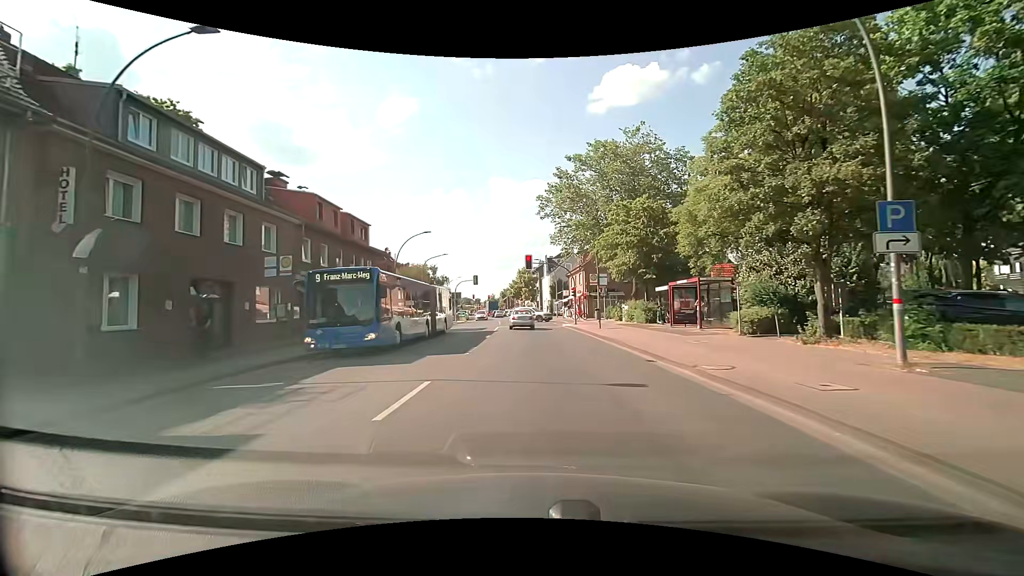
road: primary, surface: asphalt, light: Day
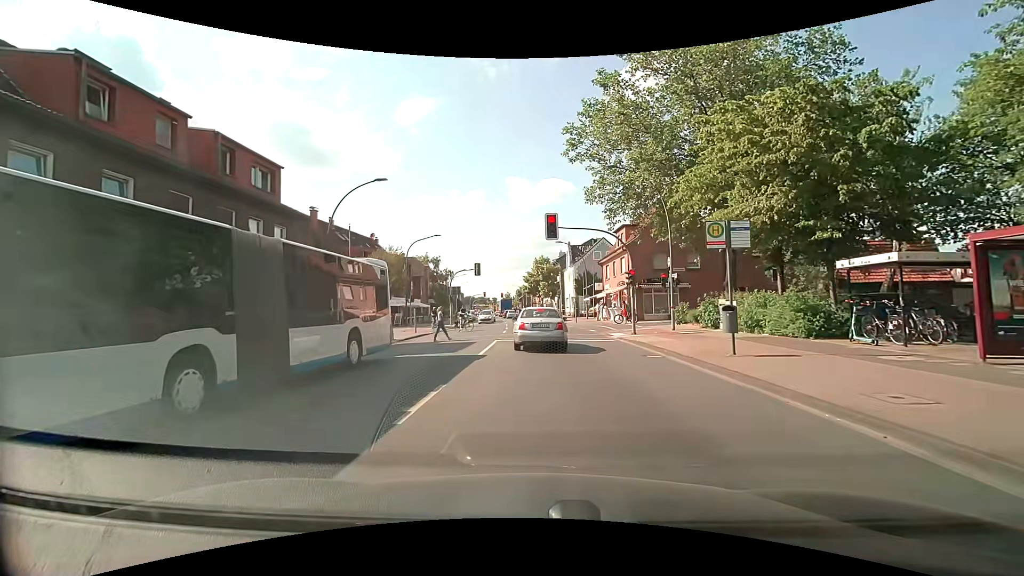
(-0.5, +17.9) m; -3°
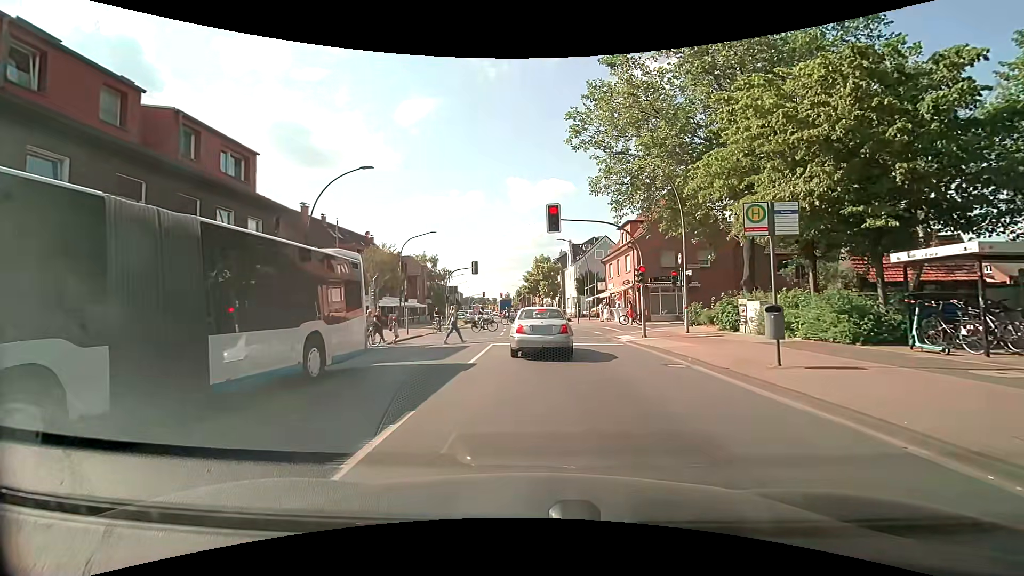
(0.0, +2.3) m; 0°
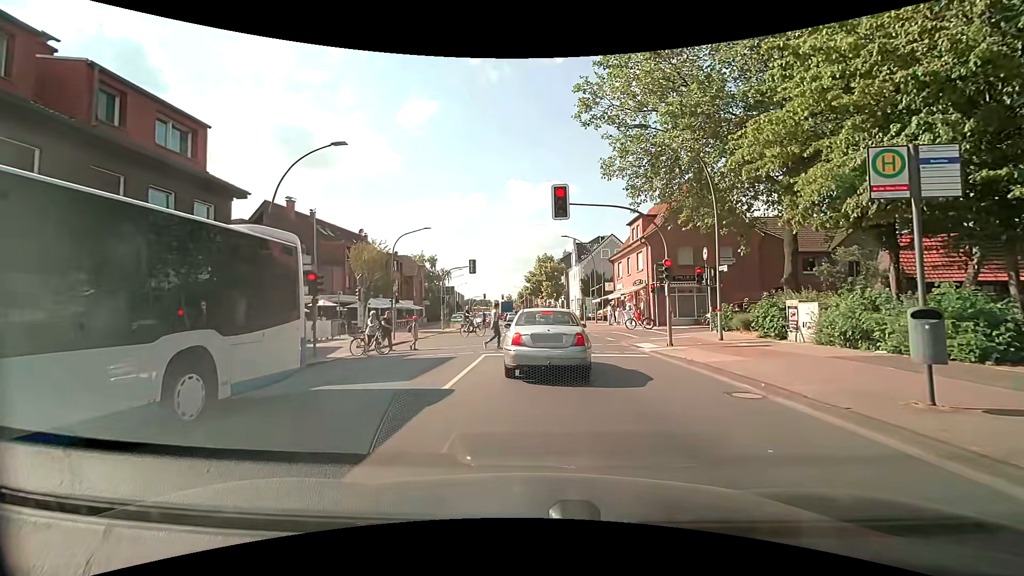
(0.0, +3.8) m; -1°
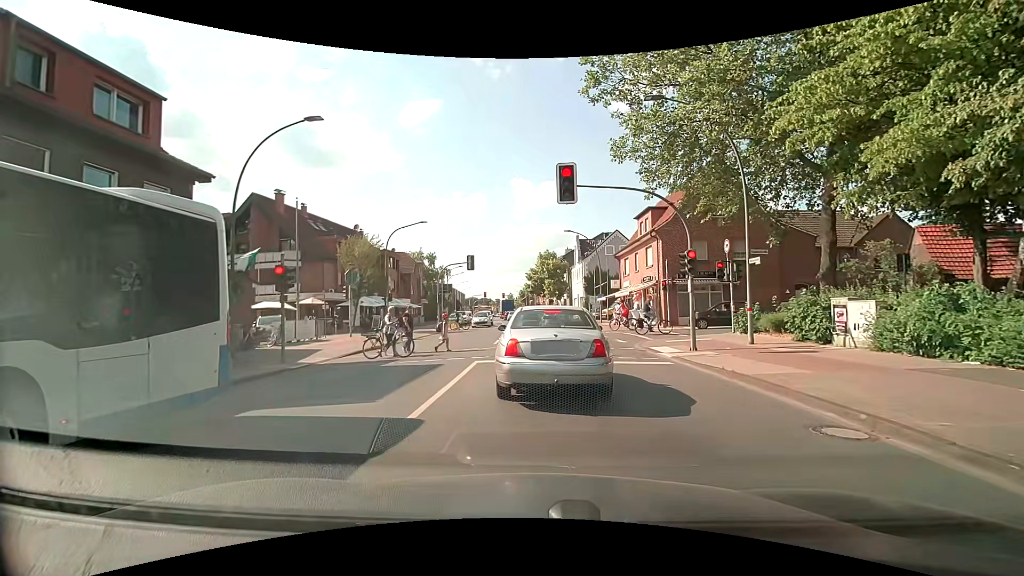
(0.0, +2.4) m; 0°
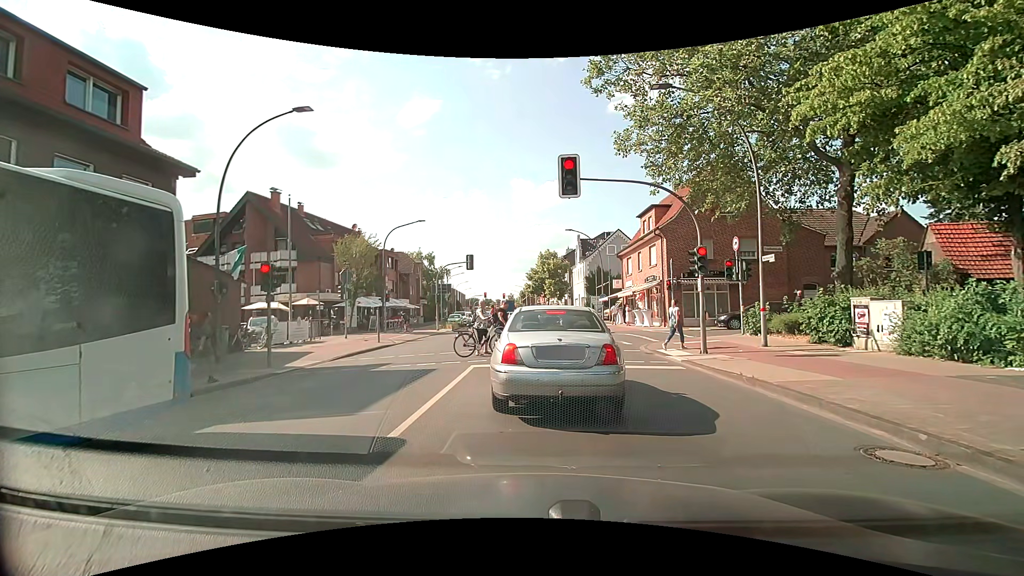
(0.0, +0.9) m; 0°
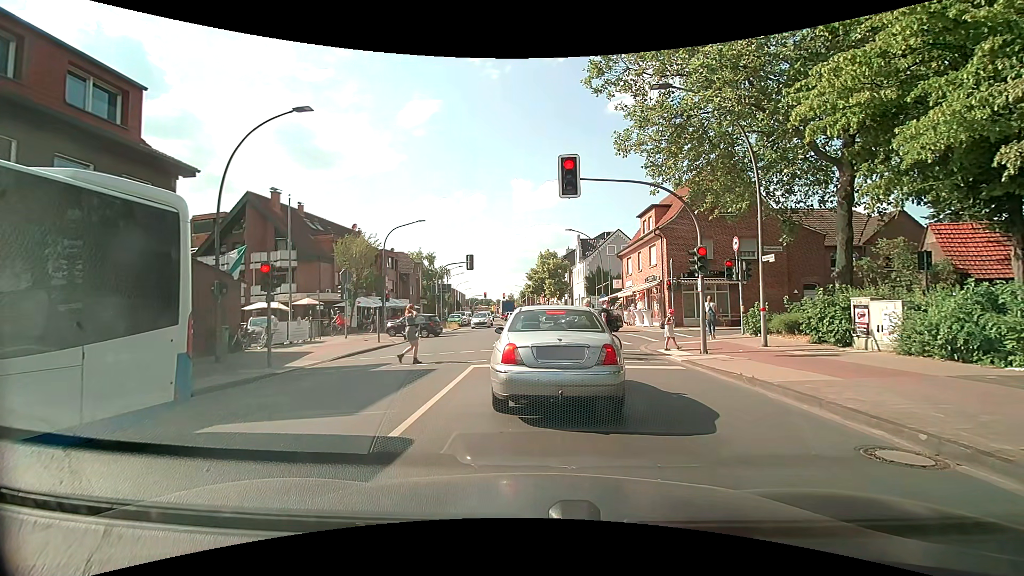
(0.0, 0.0) m; 0°
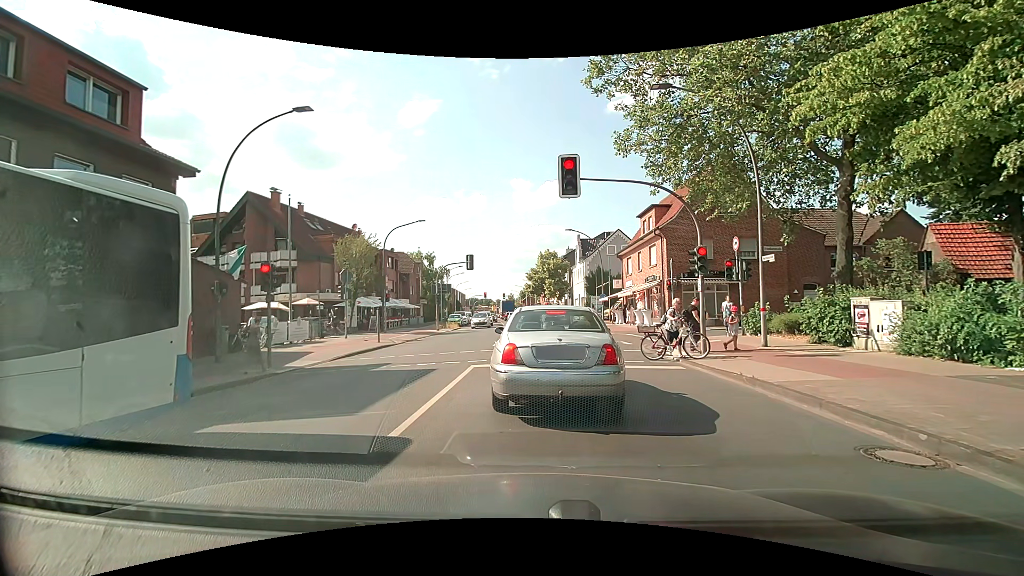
(0.0, 0.0) m; 0°
(0, +10) (0, +20) (0, +30) (0, +40) (-1, +50) (-1, +60) (-2, +70) (-2, +80) (-3, +90) (-4, +100) m
